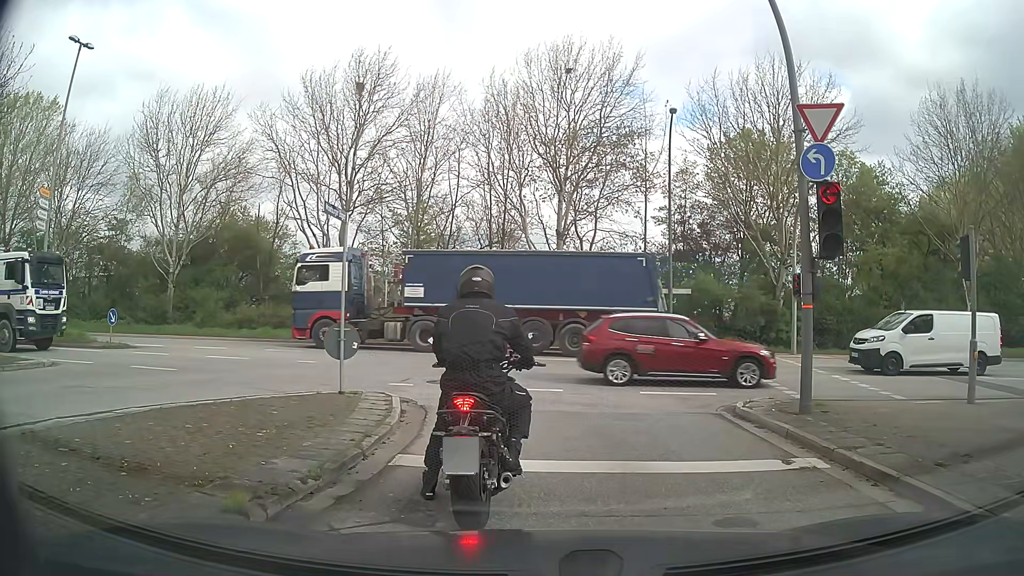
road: secondary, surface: asphalt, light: Day
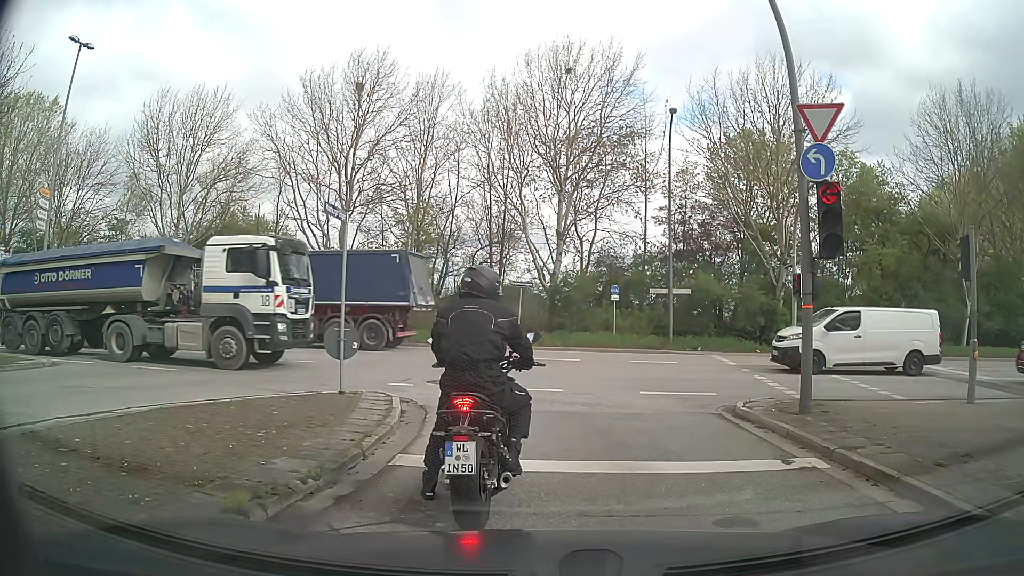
(0.0, 0.0) m; 0°
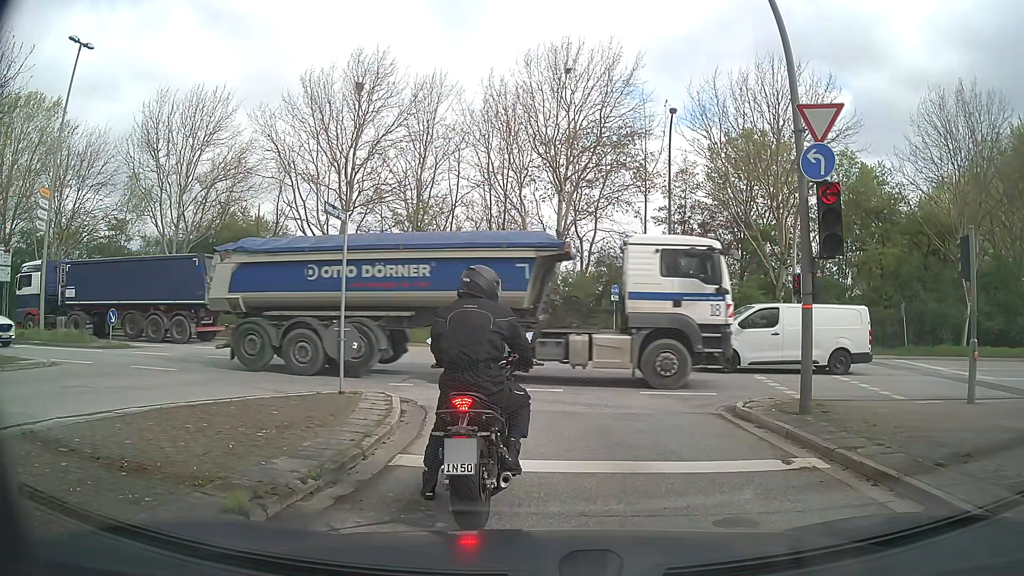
(0.0, 0.0) m; 0°
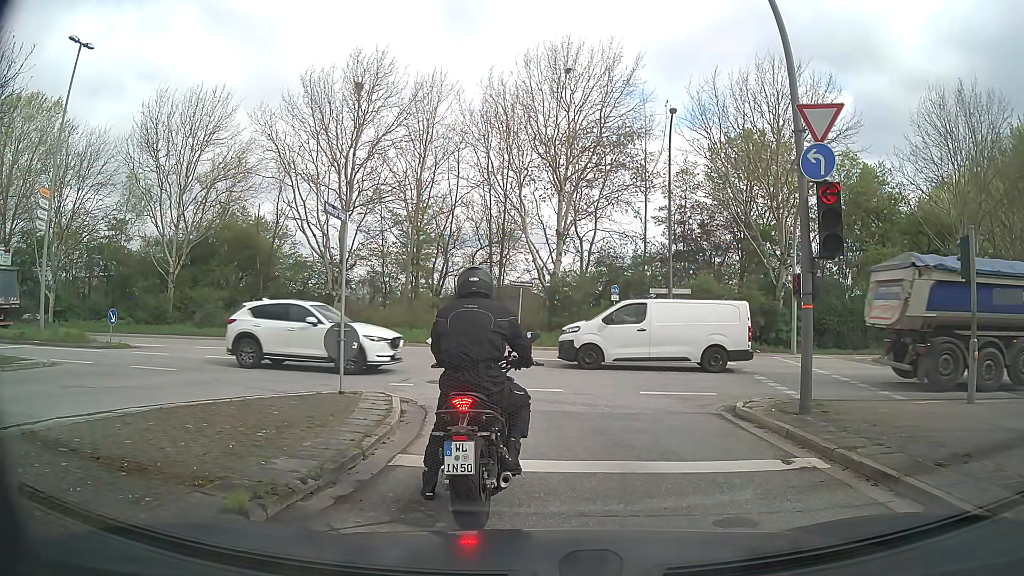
(0.0, 0.0) m; 0°
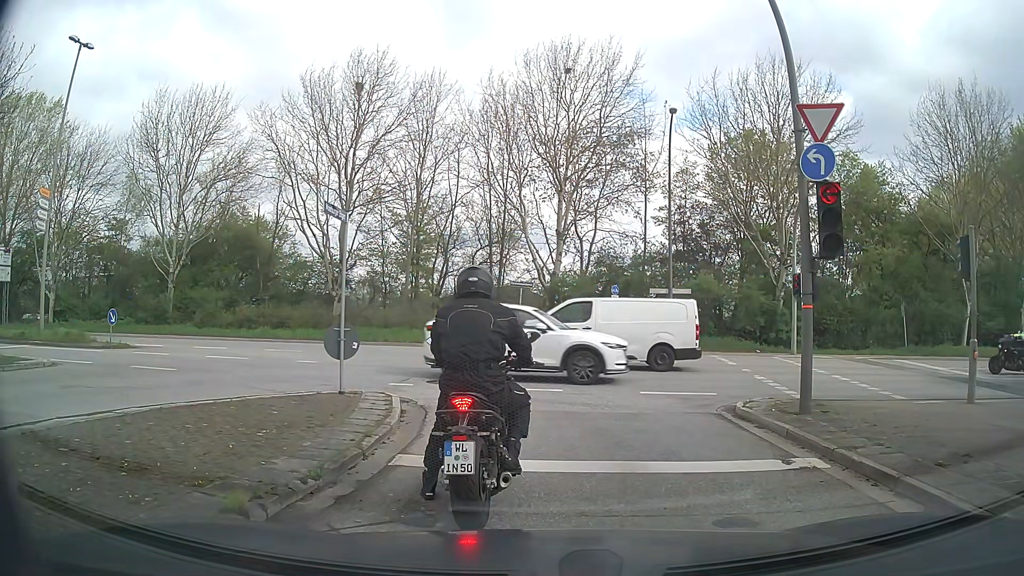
(0.0, 0.0) m; 0°
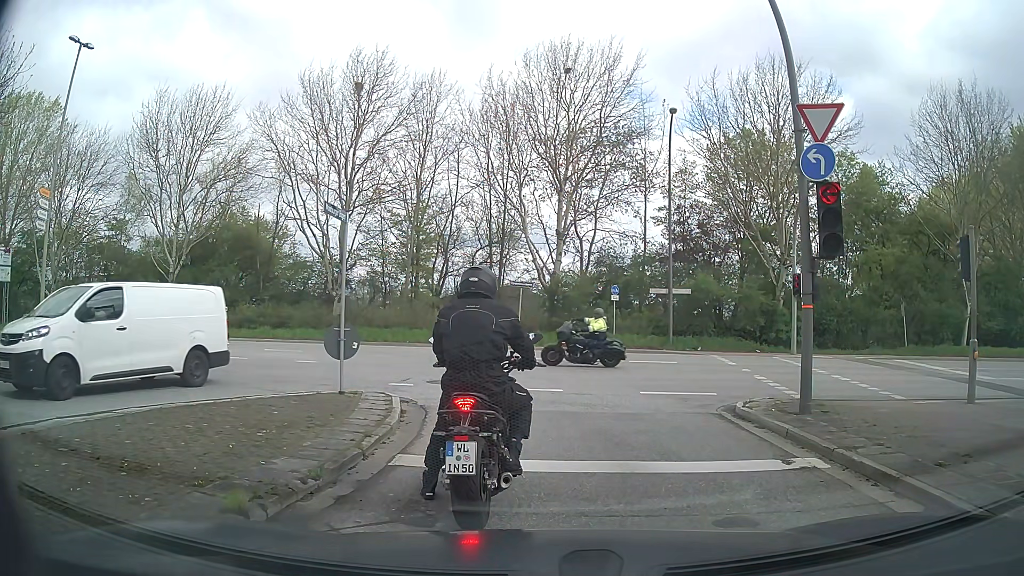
(0.0, 0.0) m; 0°
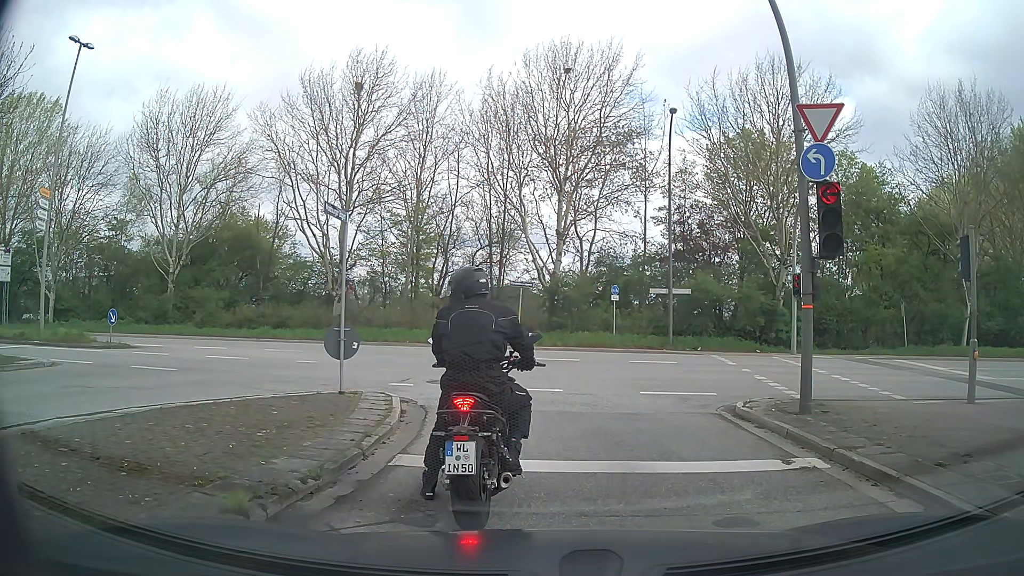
(0.0, 0.0) m; 0°
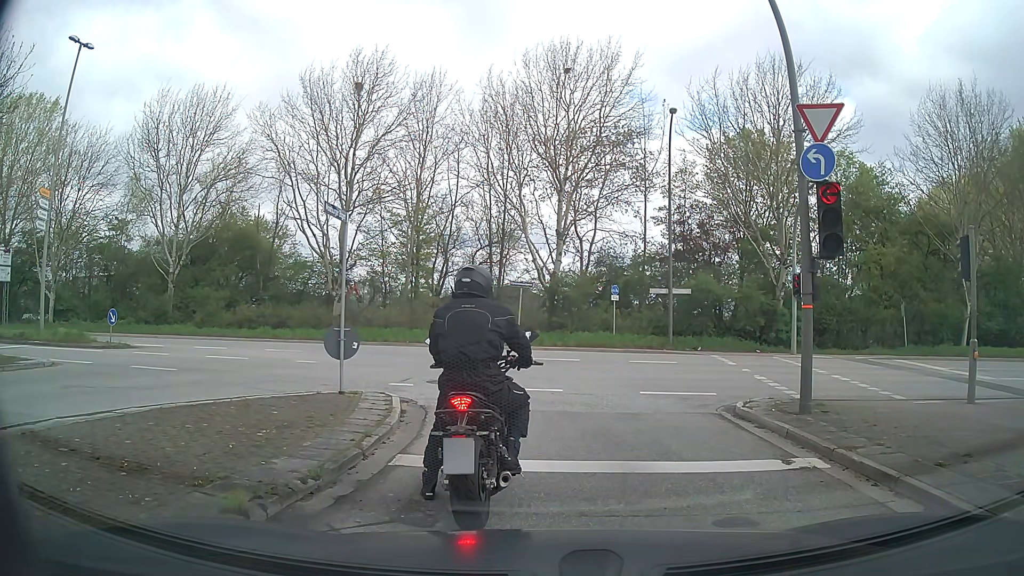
(0.0, 0.0) m; 0°
(0, +10) (-3, +19) (-11, +25) (-21, +27) (-31, +27) (-41, +27) (-51, +26) (-61, +25) (-71, +24) (-81, +23) m
